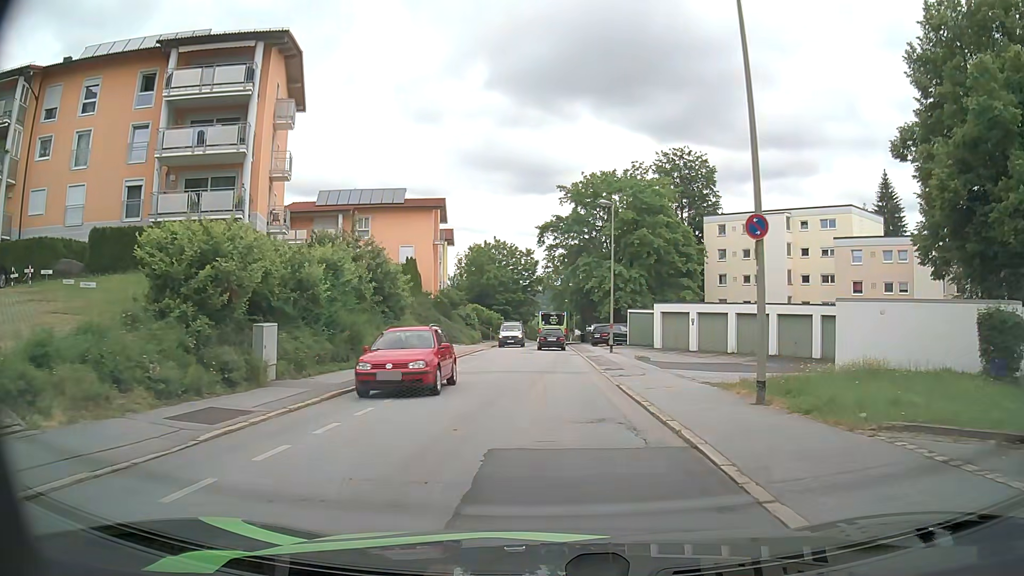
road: residential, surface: asphalt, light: Day
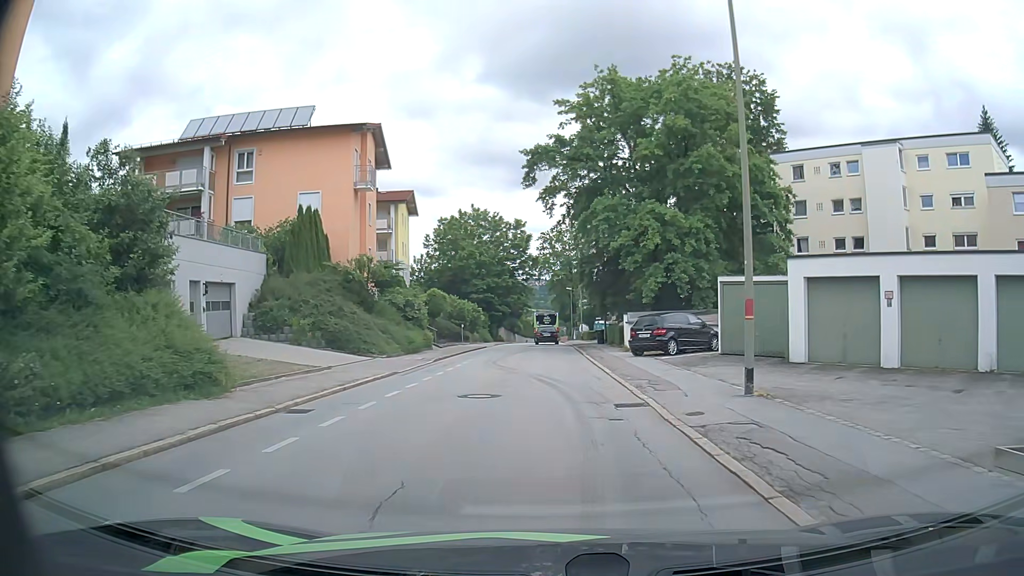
(0.0, +25.6) m; 0°
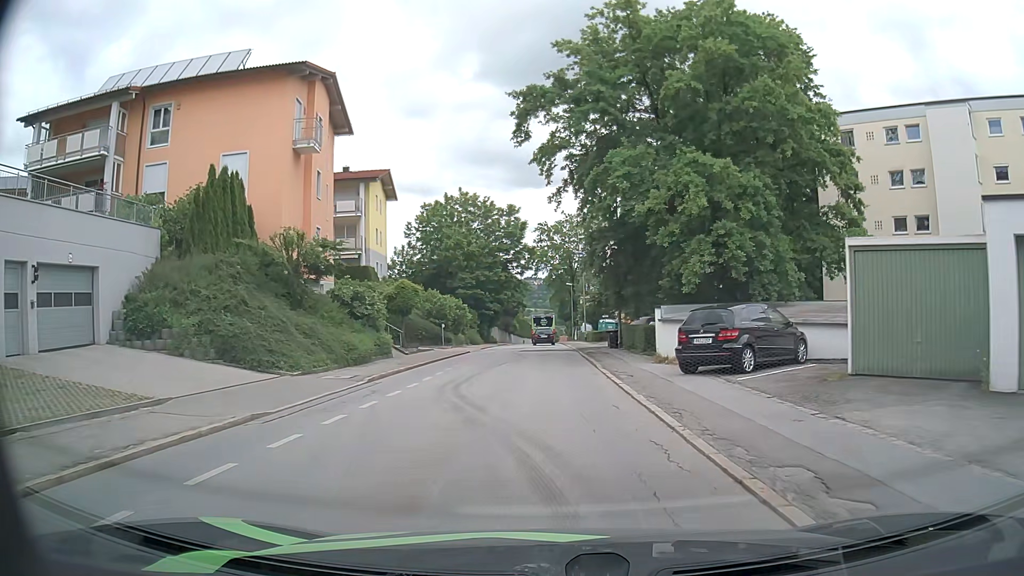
(-0.1, +9.7) m; 0°
(0, +10) (0, +20) (0, +30) (0, +40) (0, +50) (0, +60) (0, +70) (0, +80) (0, +90) (0, +100) m
